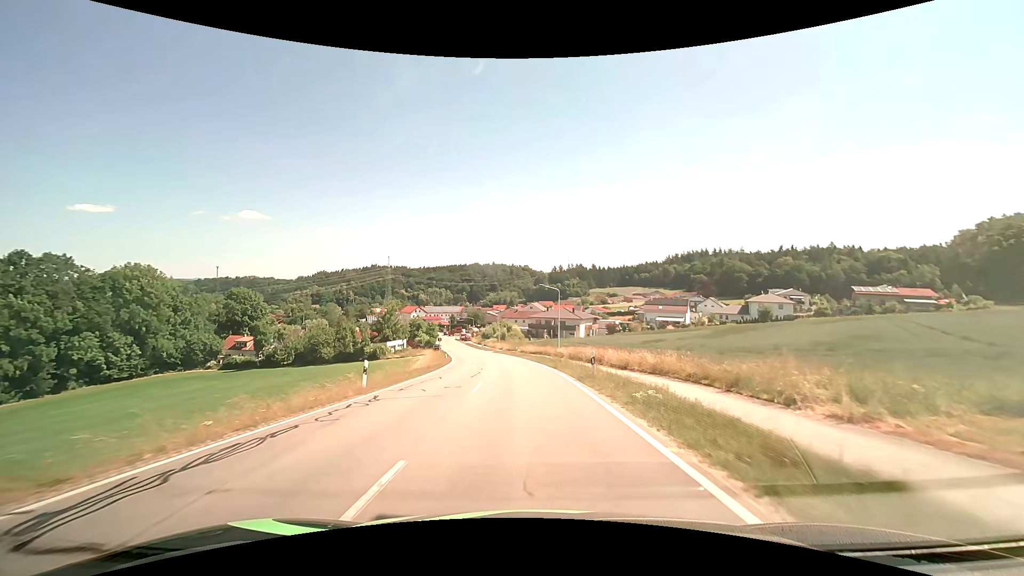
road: secondary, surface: asphalt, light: Day
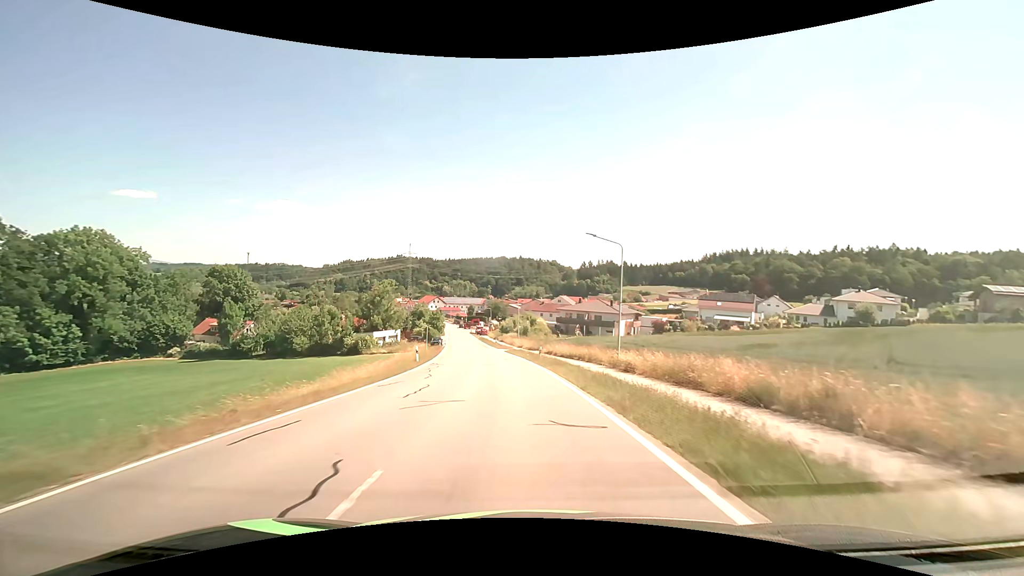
(-0.5, +24.6) m; -3°
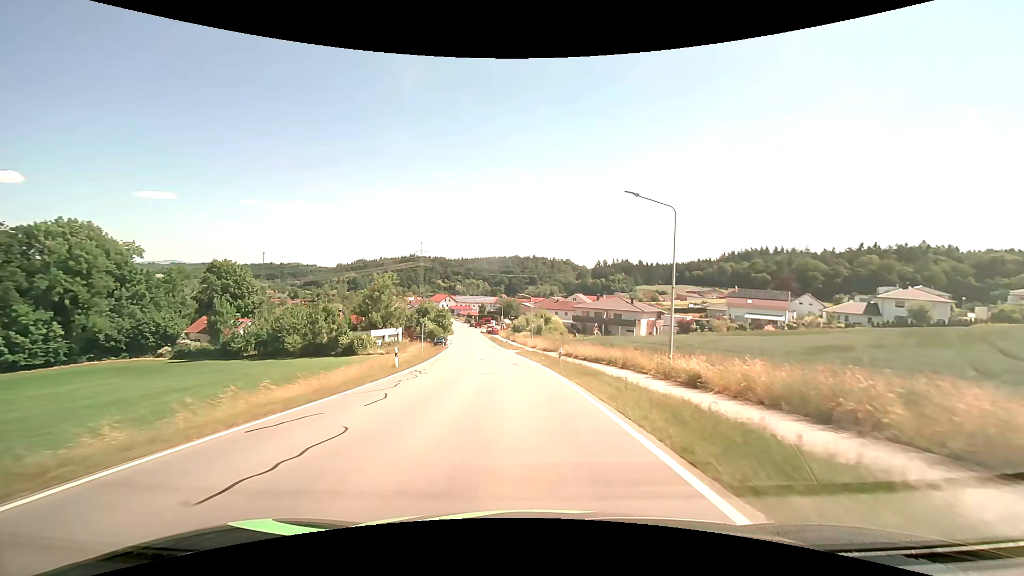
(-0.1, +8.1) m; -2°
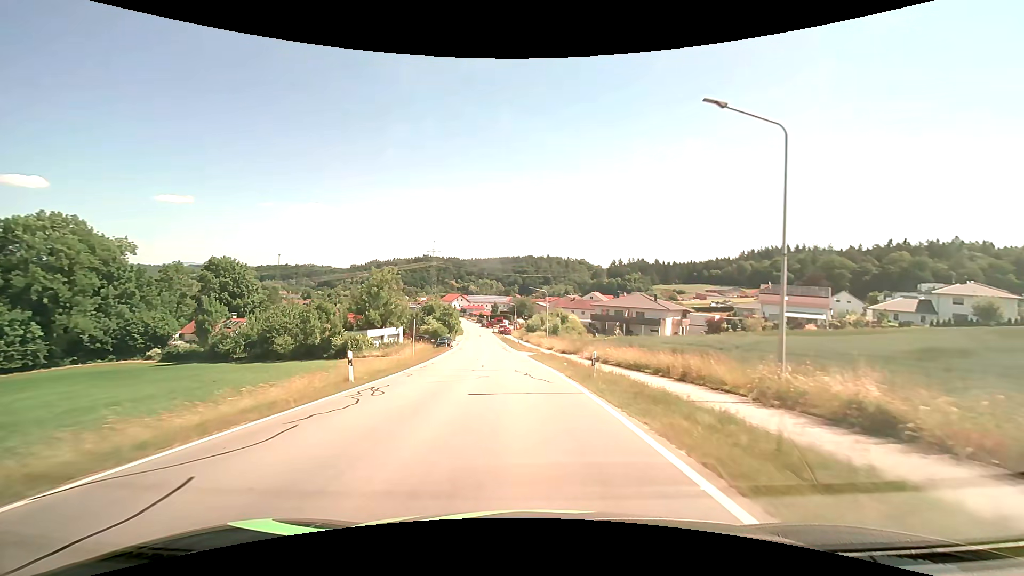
(-0.1, +8.0) m; -2°
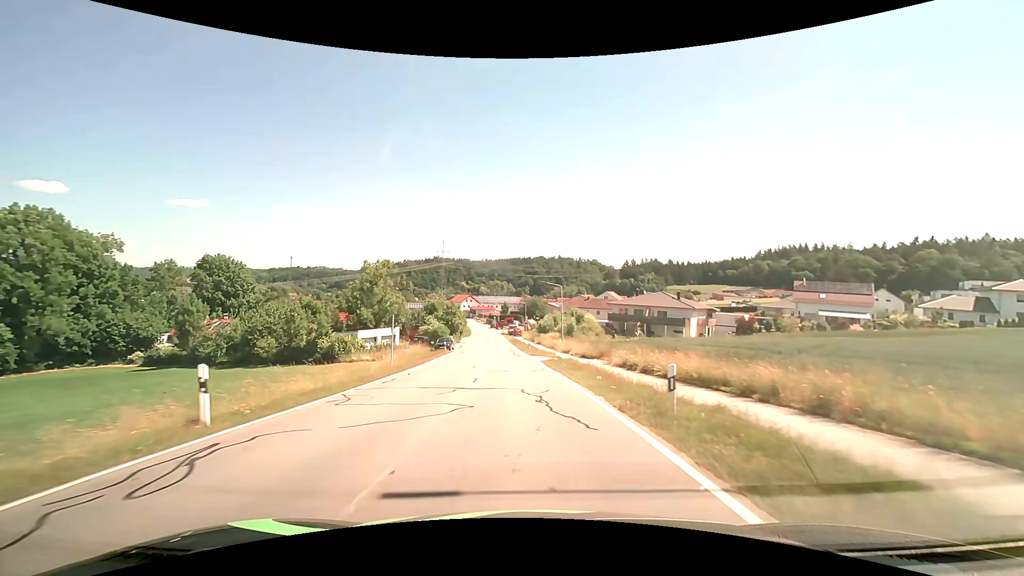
(-0.1, +7.9) m; -1°
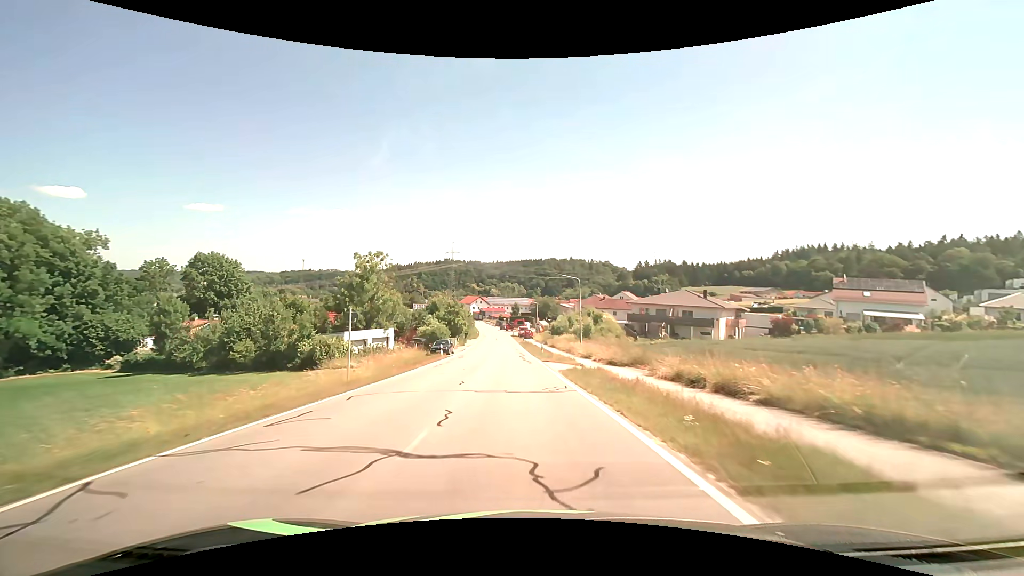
(-0.1, +7.8) m; -1°
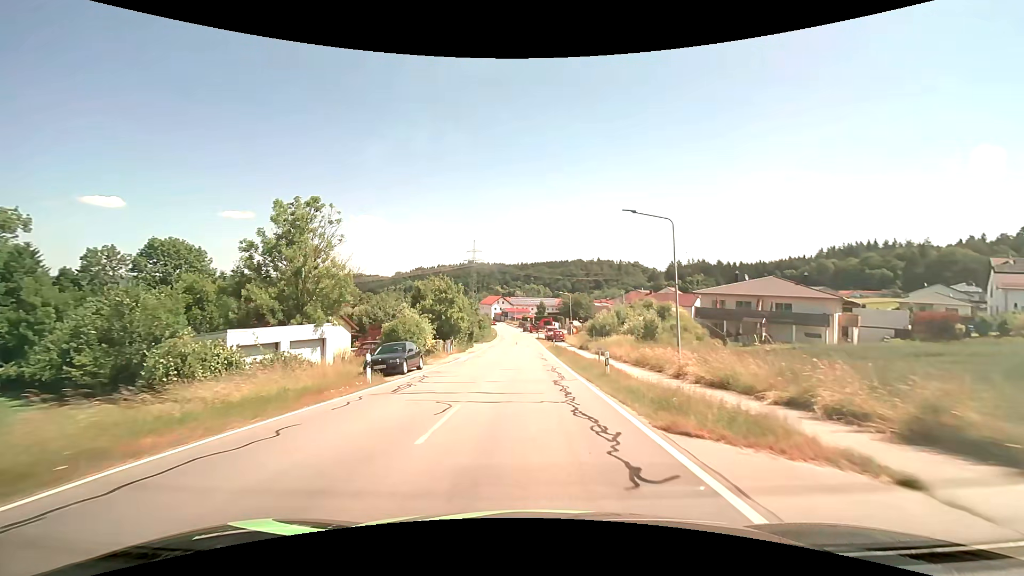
(-0.8, +23.1) m; -3°
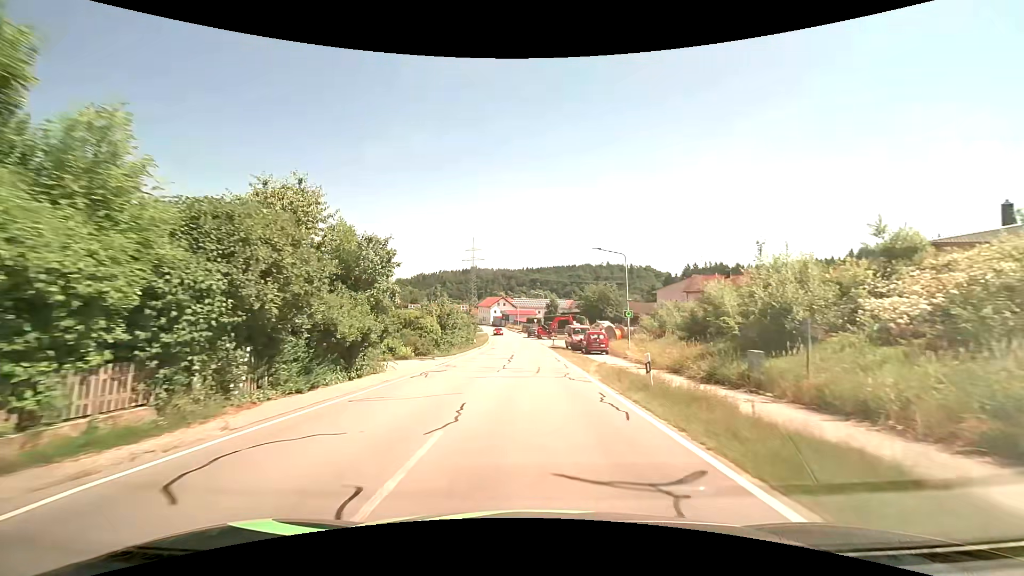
(-0.4, +38.2) m; -1°
(0, +10) (0, +20) (0, +30) (0, +40) (0, +50) (-1, +60) (-2, +70) (-3, +80) (-4, +90) (-5, +100) m
